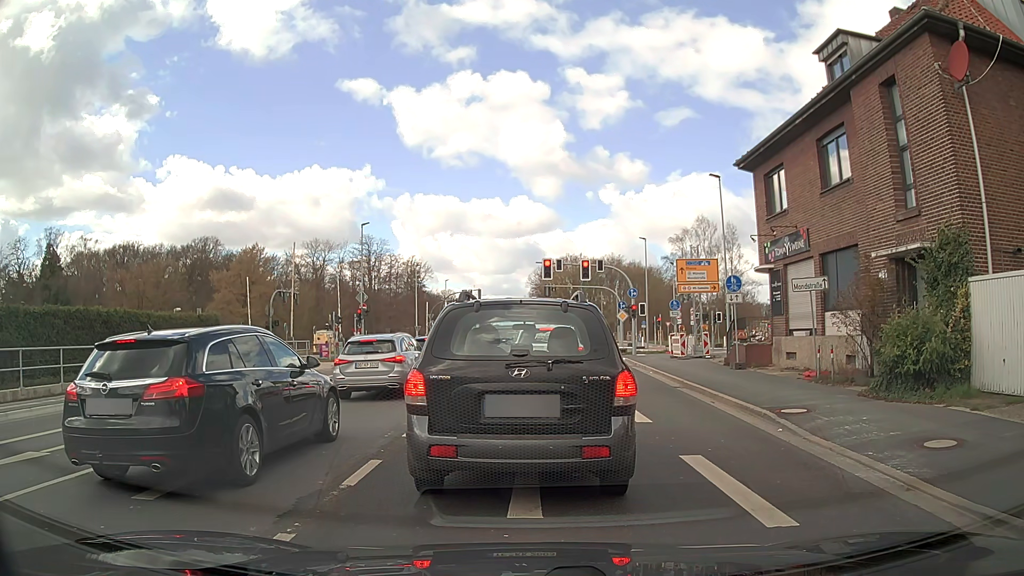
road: secondary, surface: asphalt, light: Day
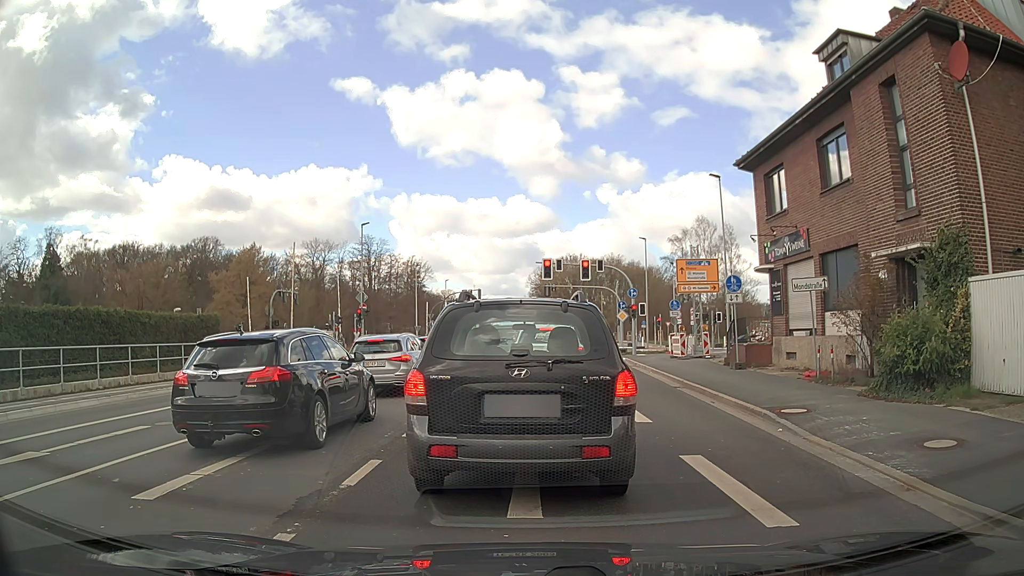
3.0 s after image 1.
(0.0, 0.0) m; 0°
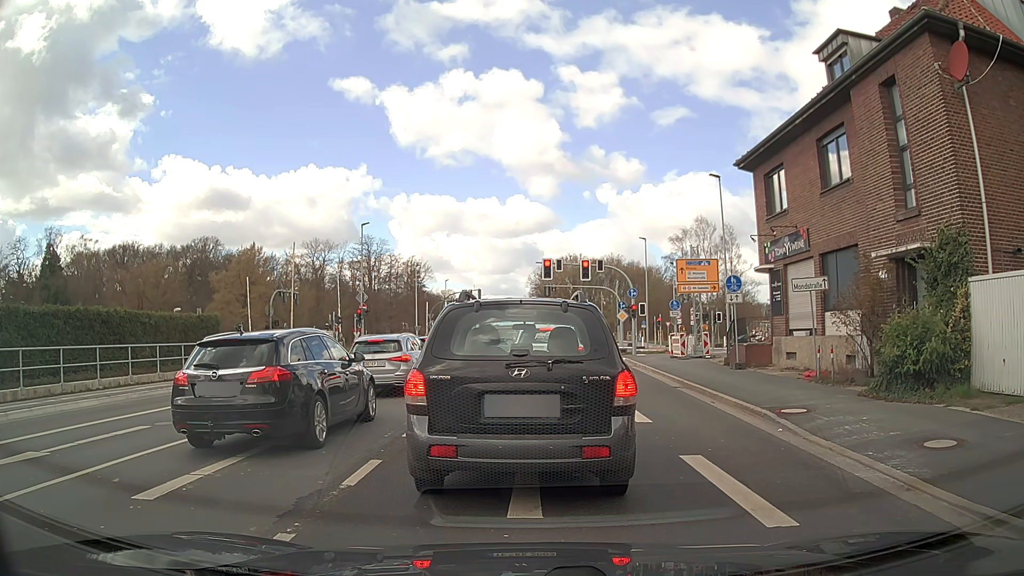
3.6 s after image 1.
(0.0, 0.0) m; 0°
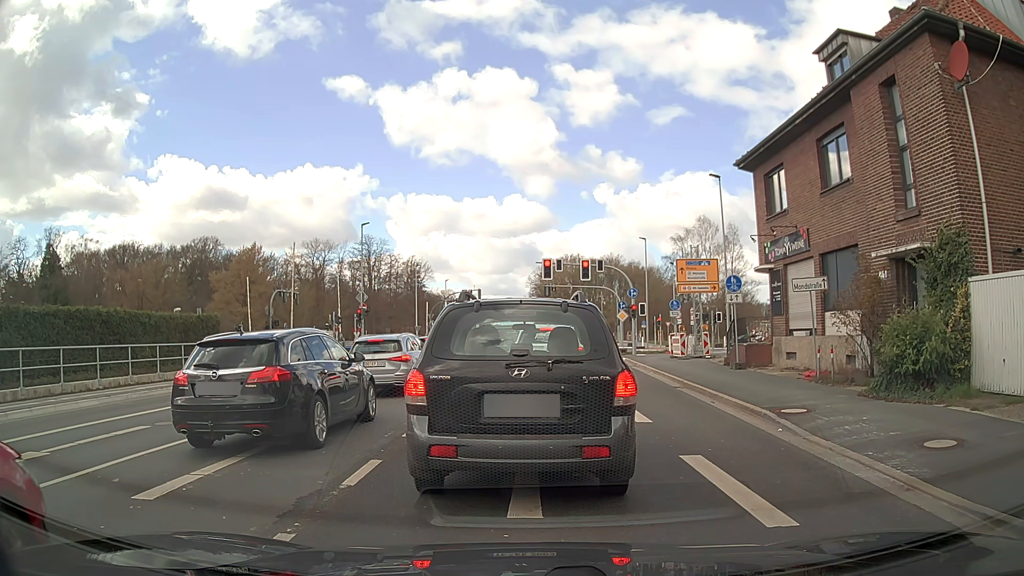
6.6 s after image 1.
(0.0, 0.0) m; 0°
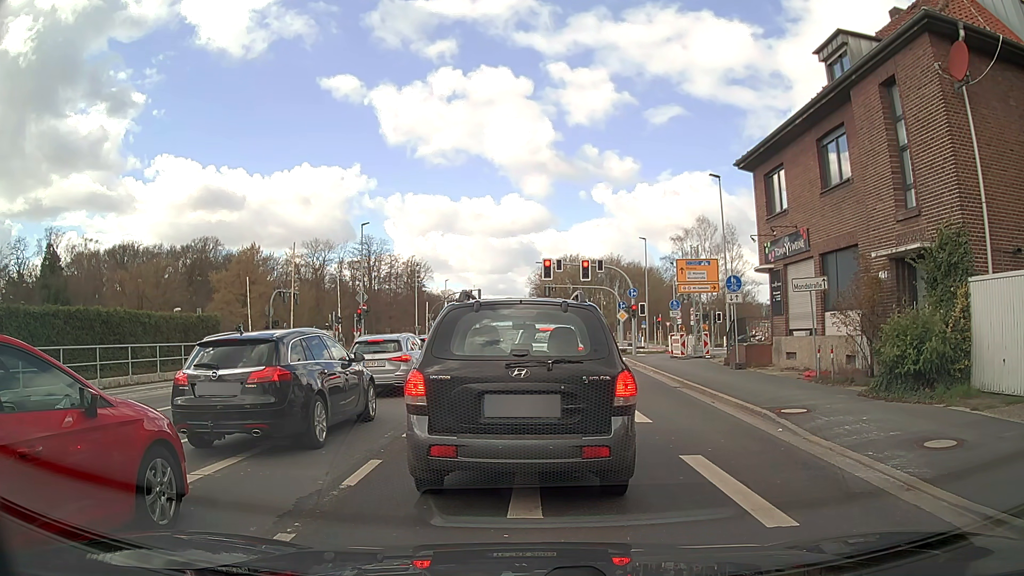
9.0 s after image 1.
(0.0, 0.0) m; 0°
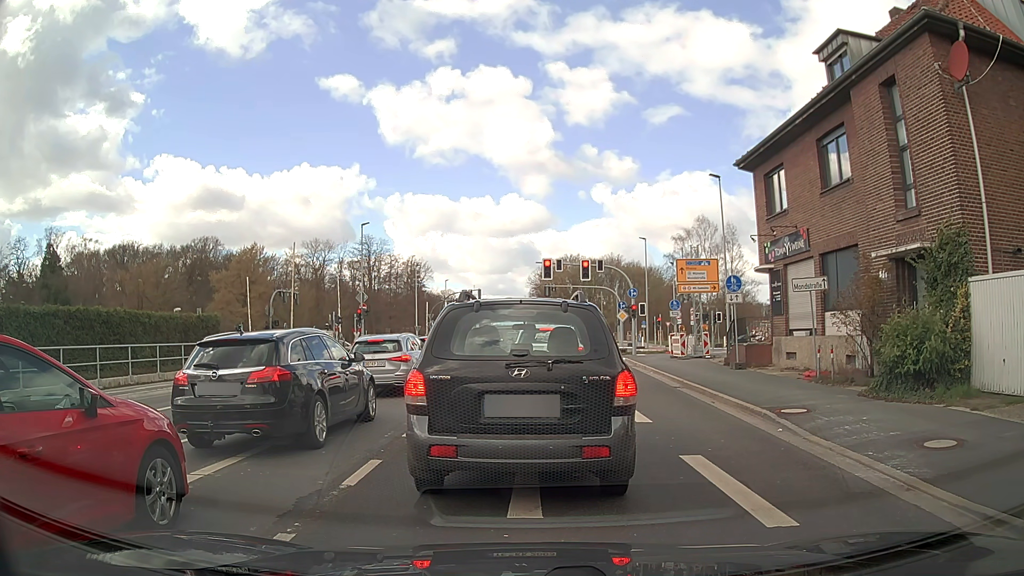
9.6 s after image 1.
(0.0, 0.0) m; 0°
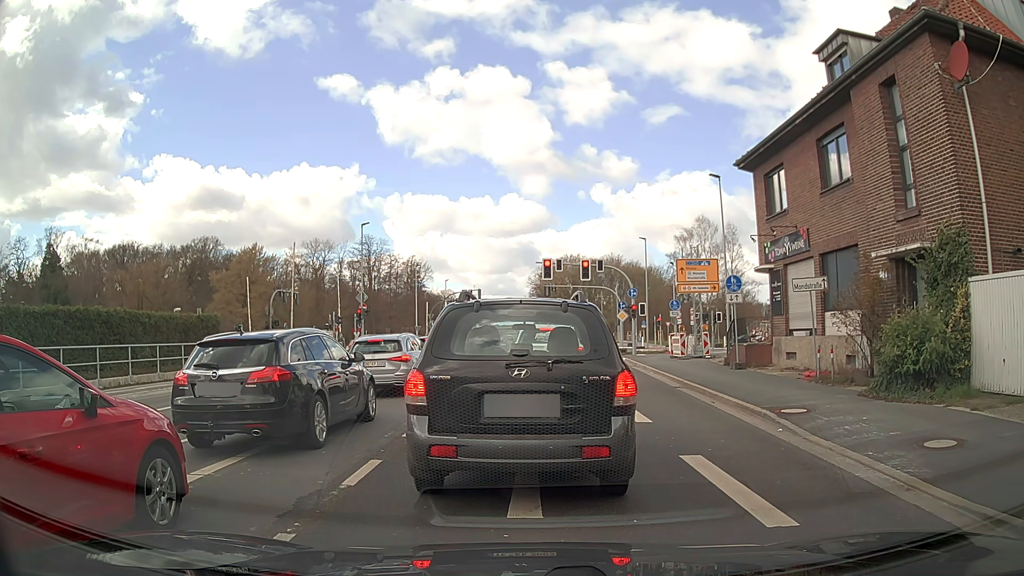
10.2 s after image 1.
(0.0, 0.0) m; 0°
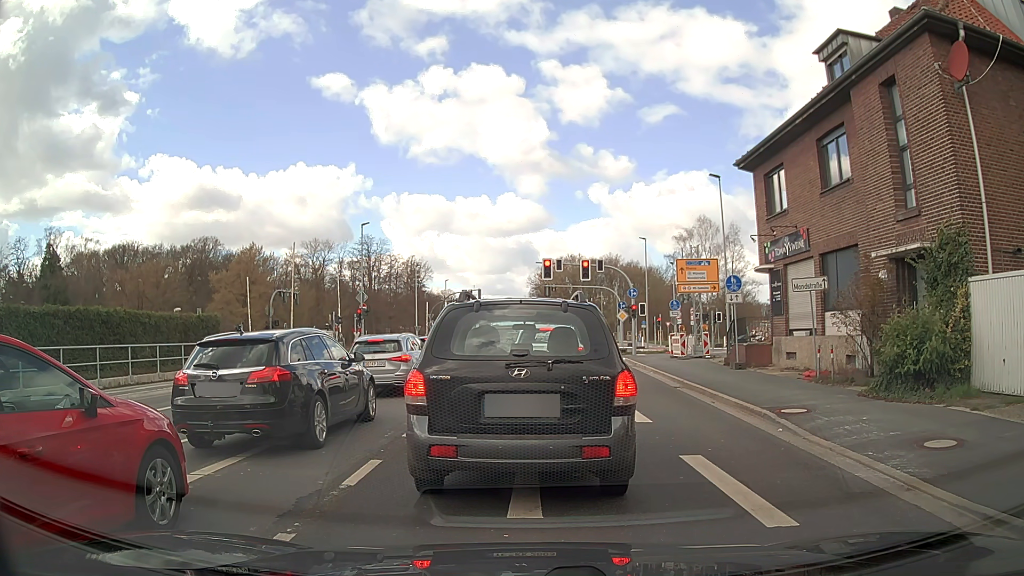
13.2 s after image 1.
(0.0, 0.0) m; 0°
(0, +10) (0, +20) (-1, +30) (-1, +40) (0, +50) (0, +60) (0, +70) (+1, +80) (+1, +90) (+1, +100) m
